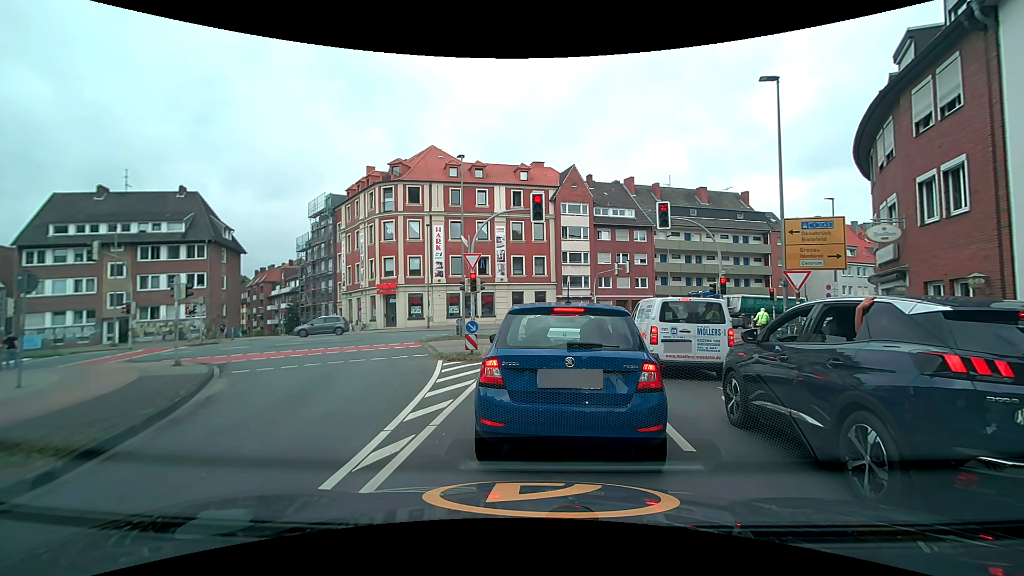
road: tertiary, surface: asphalt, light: Day
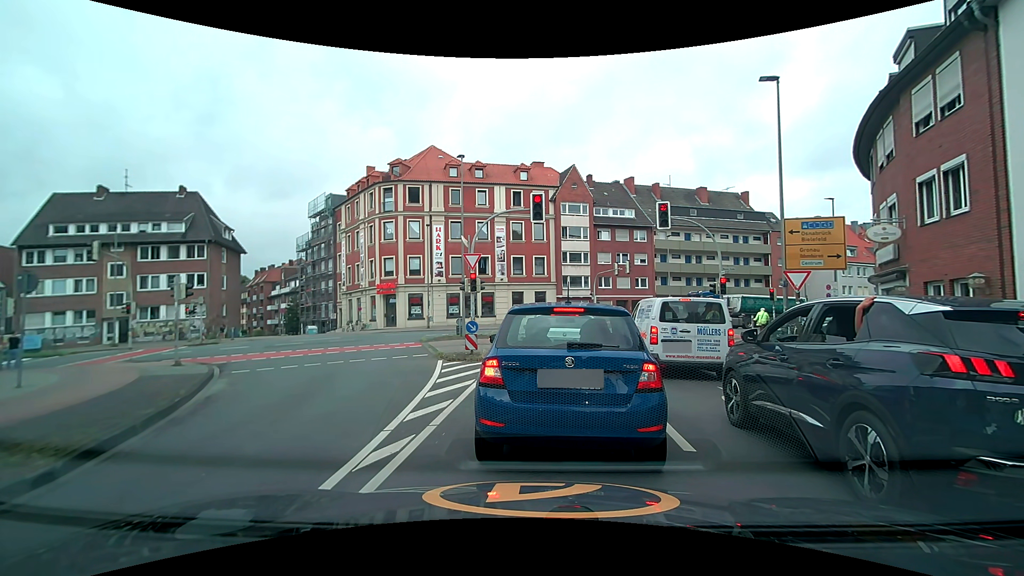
(0.0, 0.0) m; 0°
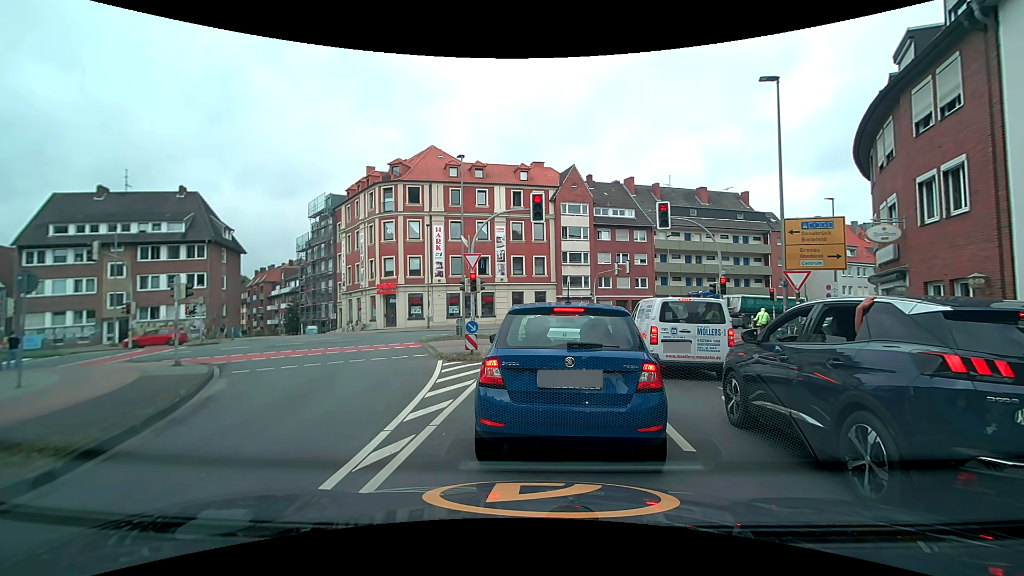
(0.0, 0.0) m; 0°
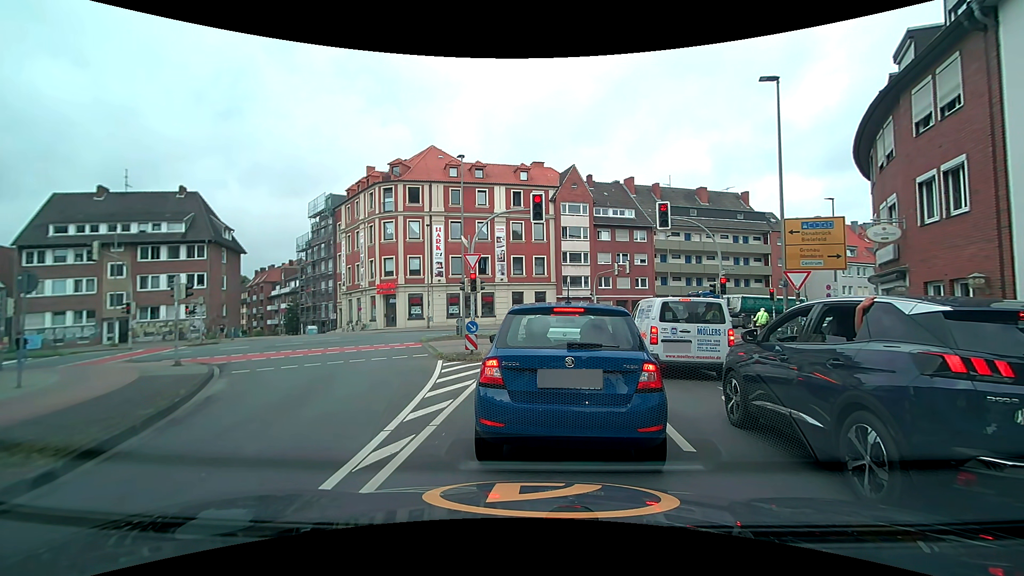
(0.0, 0.0) m; 0°
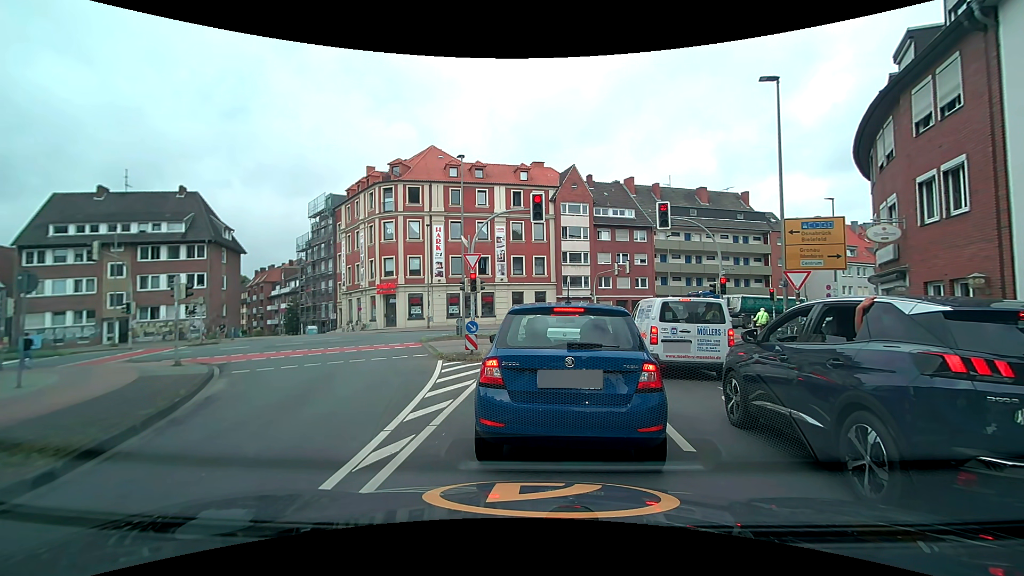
(0.0, 0.0) m; 0°
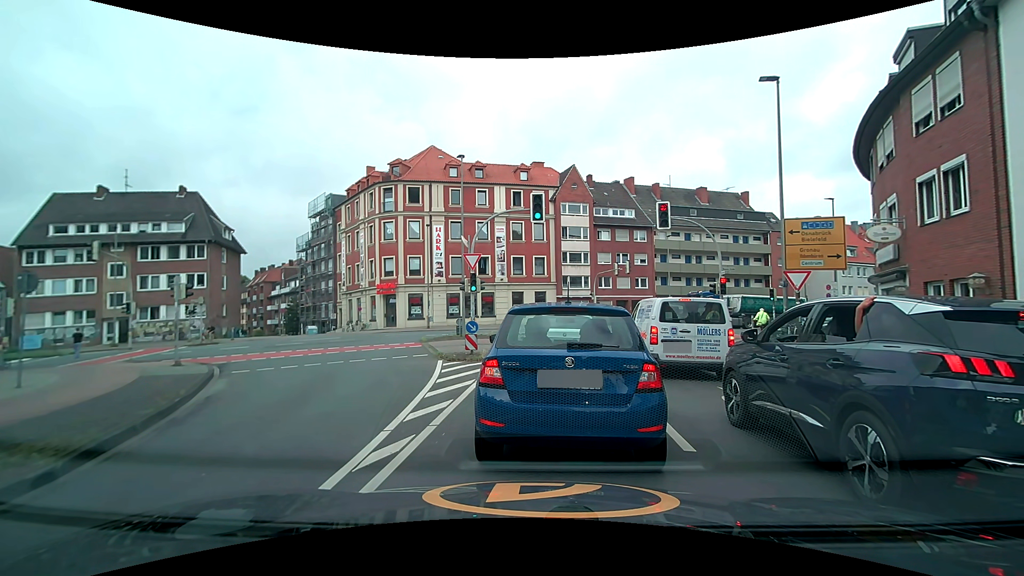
(0.0, 0.0) m; 0°
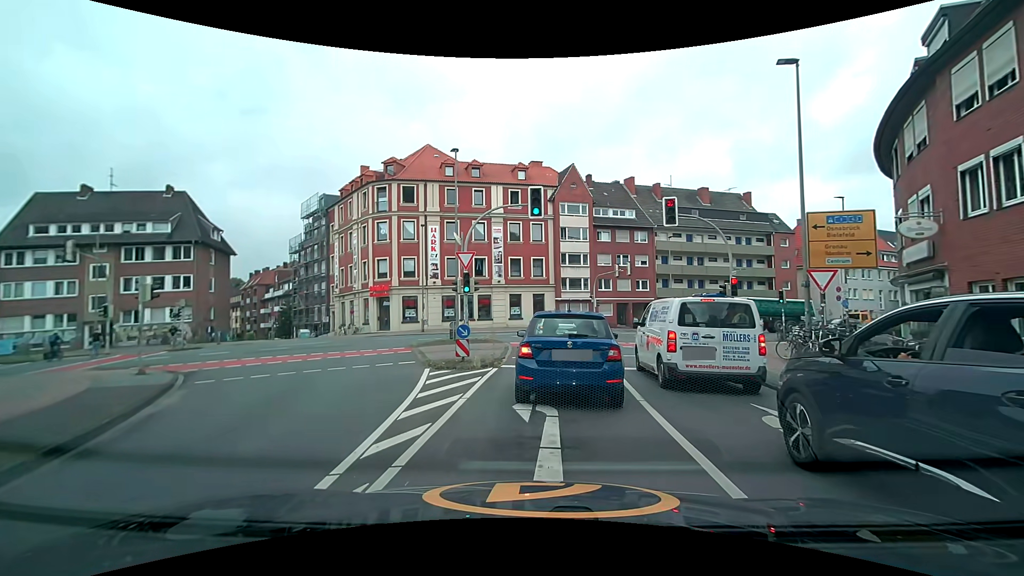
(0.0, +1.7) m; -1°
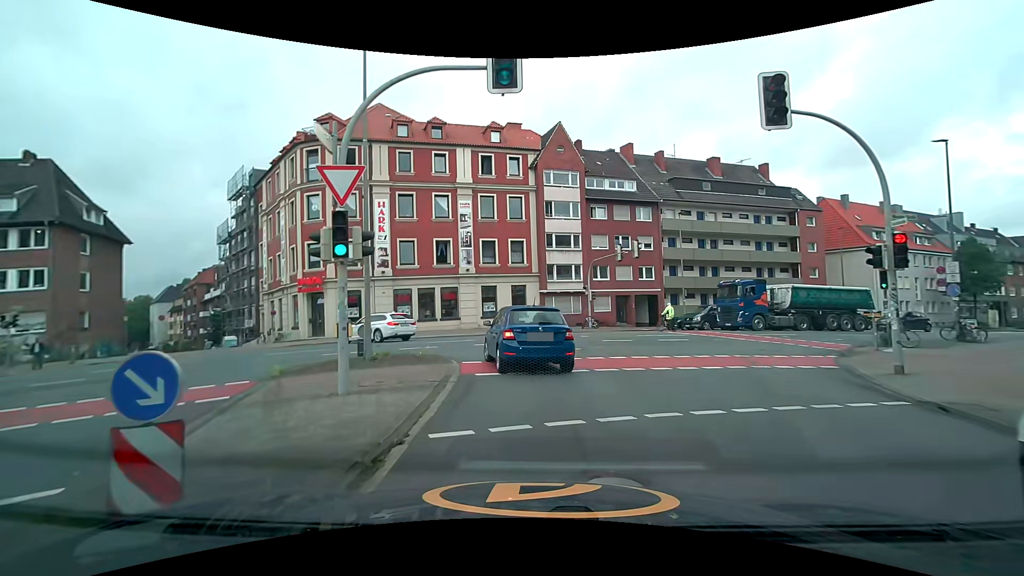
(0.0, +11.7) m; +1°
